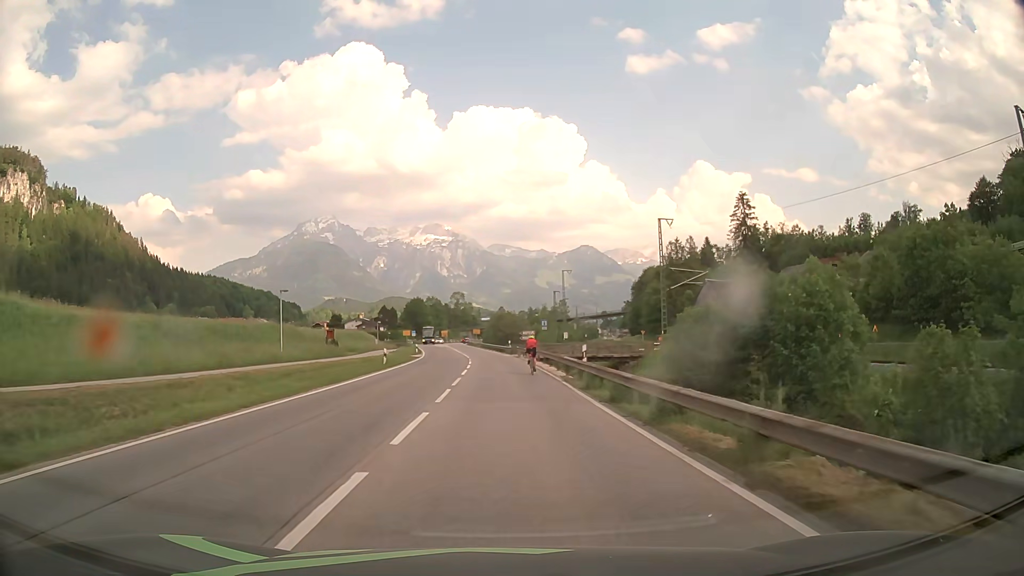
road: primary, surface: asphalt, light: Day
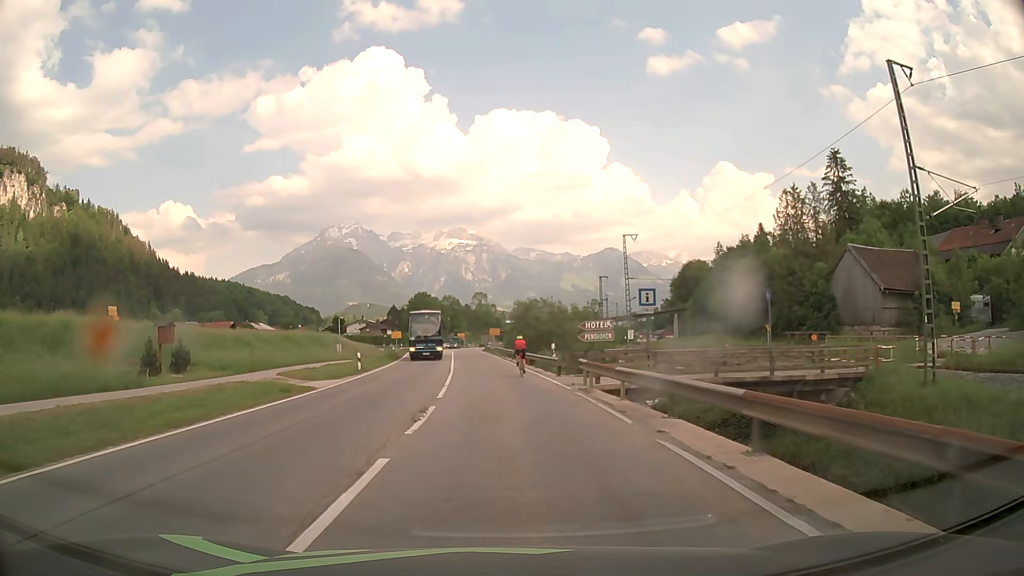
(-0.3, +35.4) m; -2°
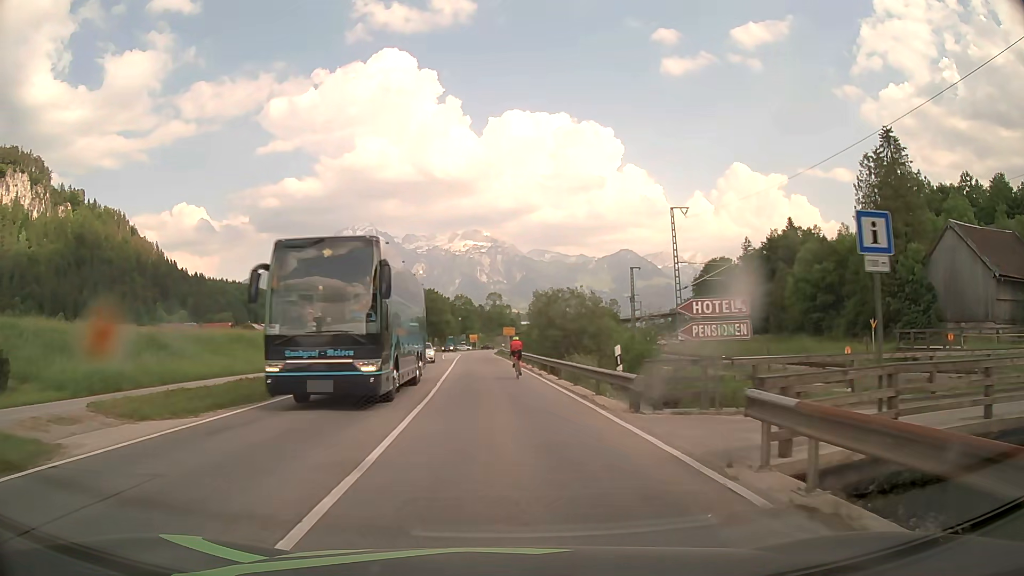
(-0.1, +13.9) m; -1°
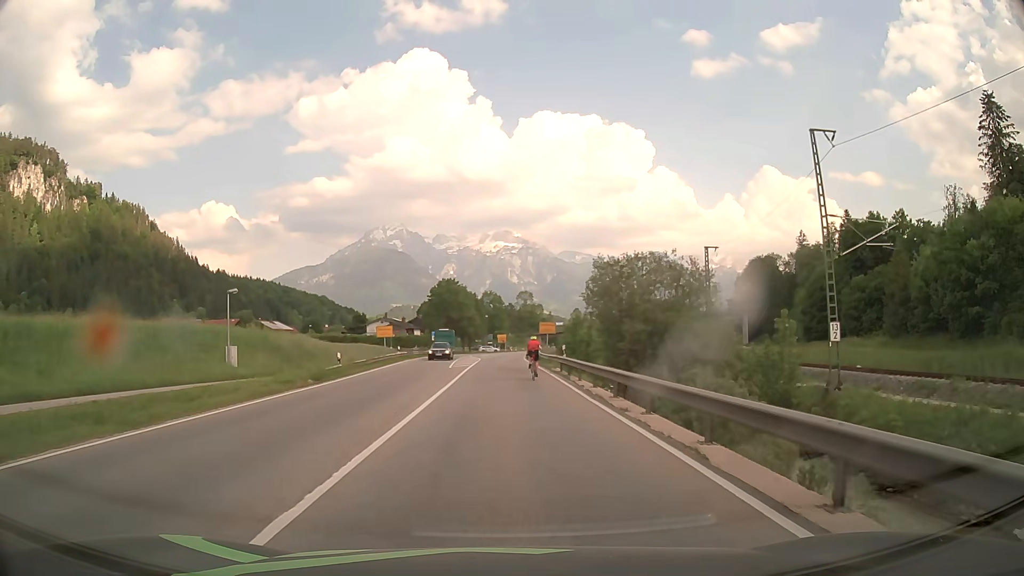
(-0.4, +20.6) m; -2°
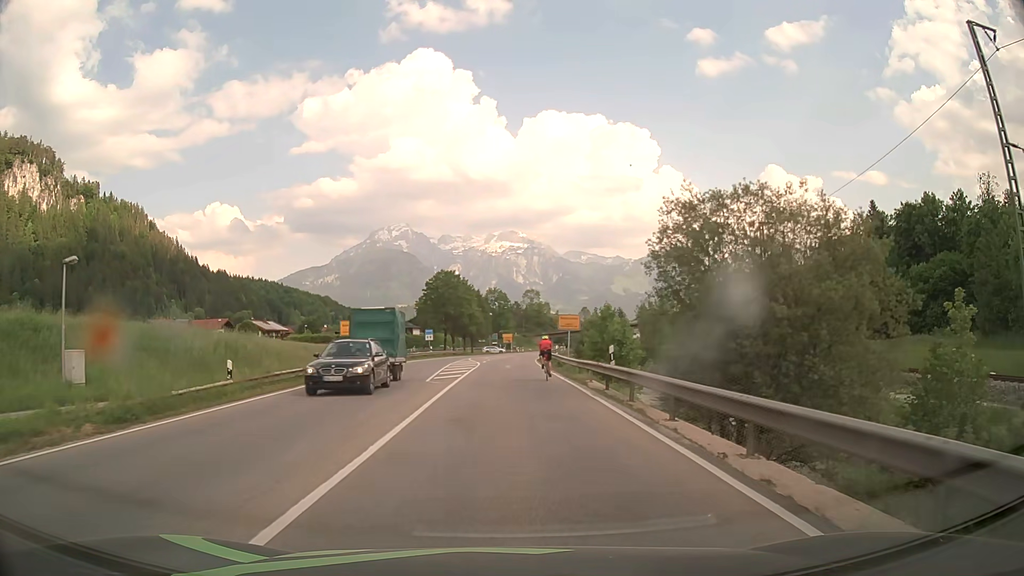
(-0.1, +13.4) m; 0°
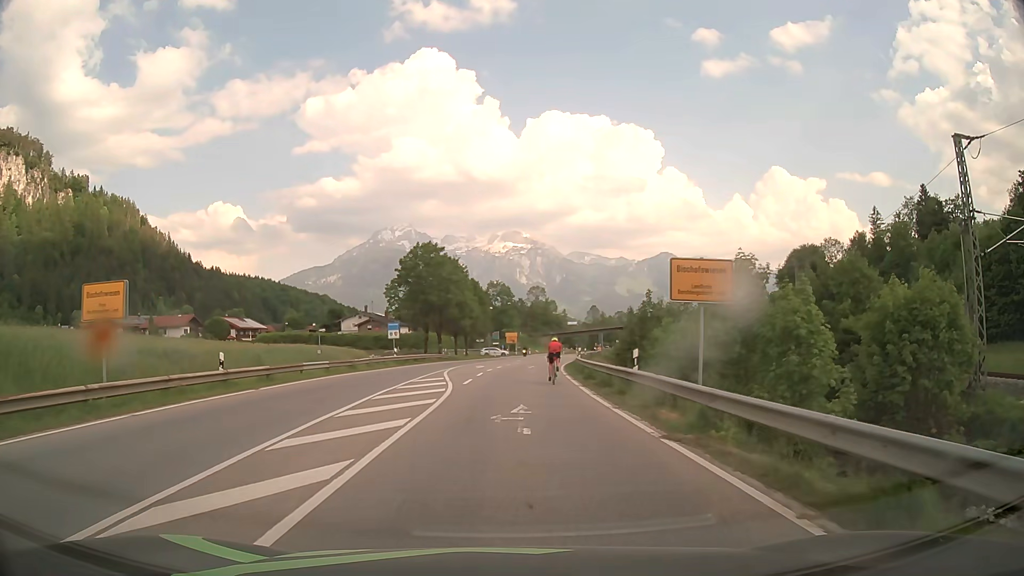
(-0.2, +25.9) m; 0°
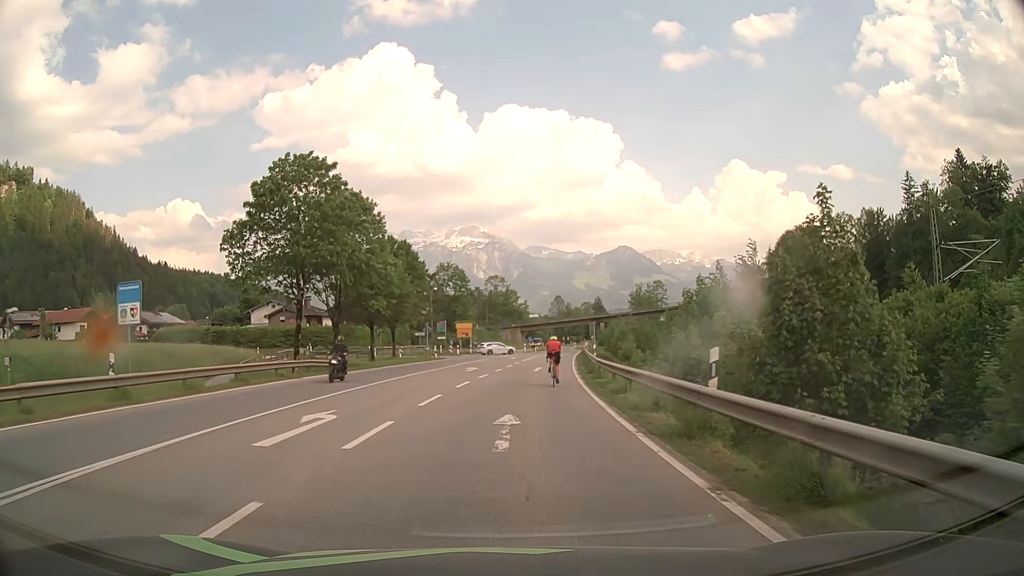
(+0.8, +32.5) m; +4°
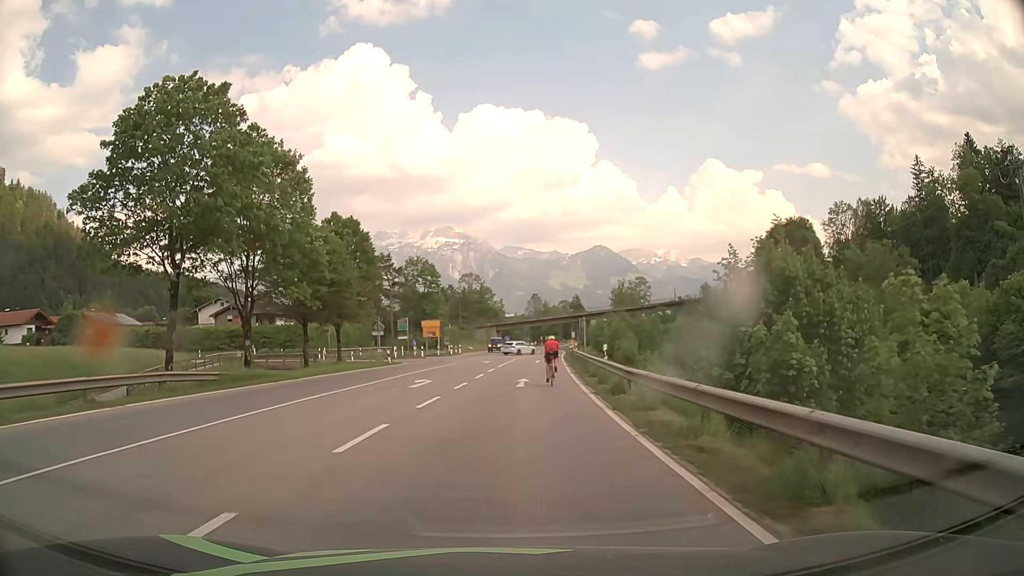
(+0.2, +12.3) m; +2°
(0, +10) (0, +20) (+1, +30) (+1, +40) (+2, +50) (+3, +60) (+4, +70) (+5, +80) (+6, +90) (+6, +100) m
